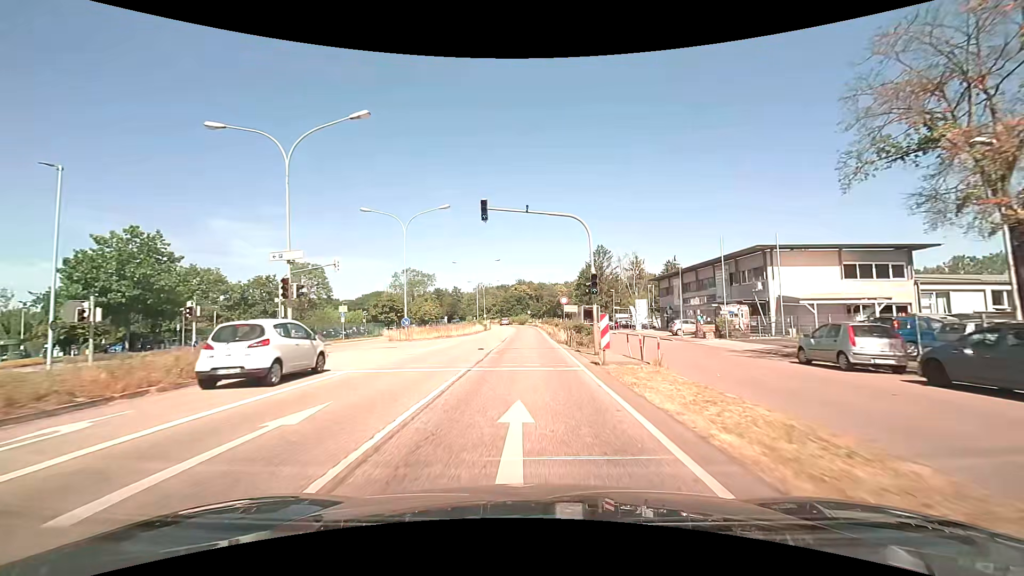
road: primary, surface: asphalt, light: Day
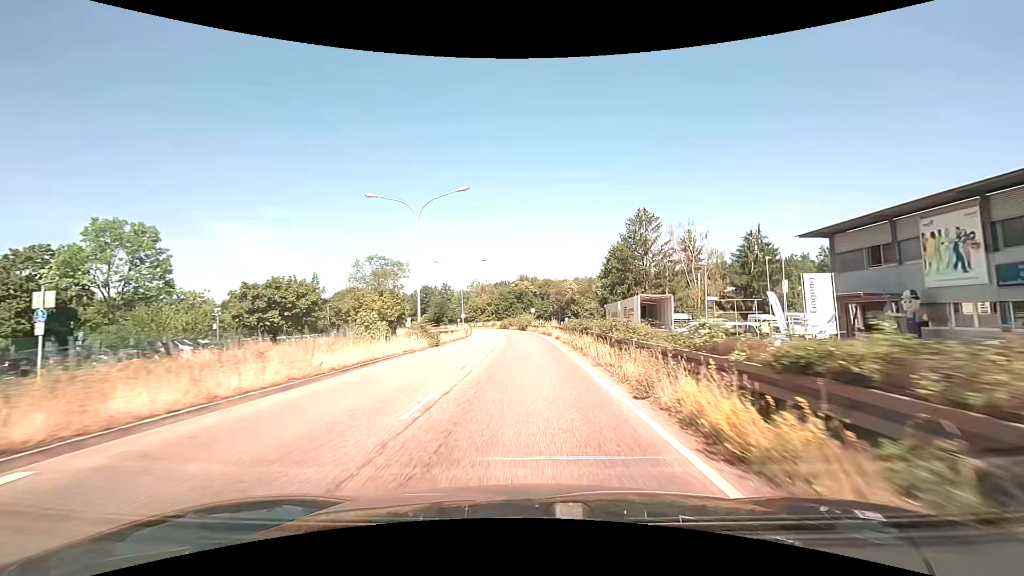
(0.0, +38.3) m; 0°
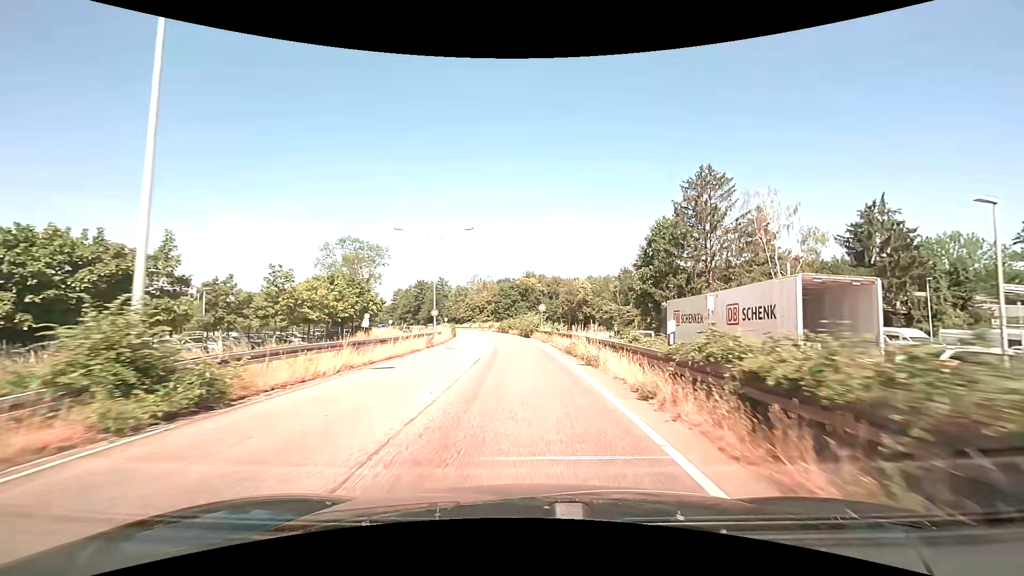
(0.0, +22.6) m; -1°
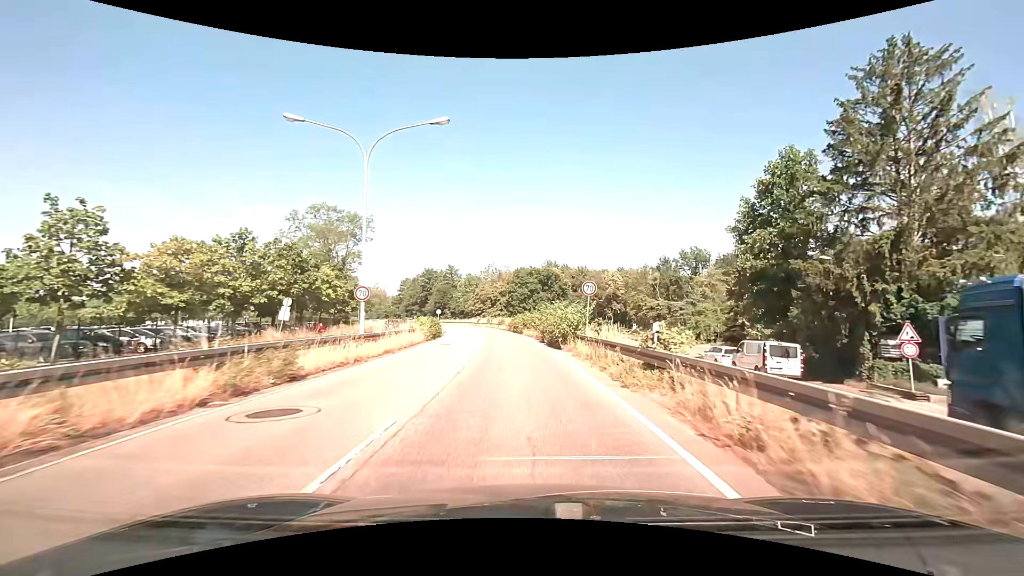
(-0.4, +22.5) m; -2°
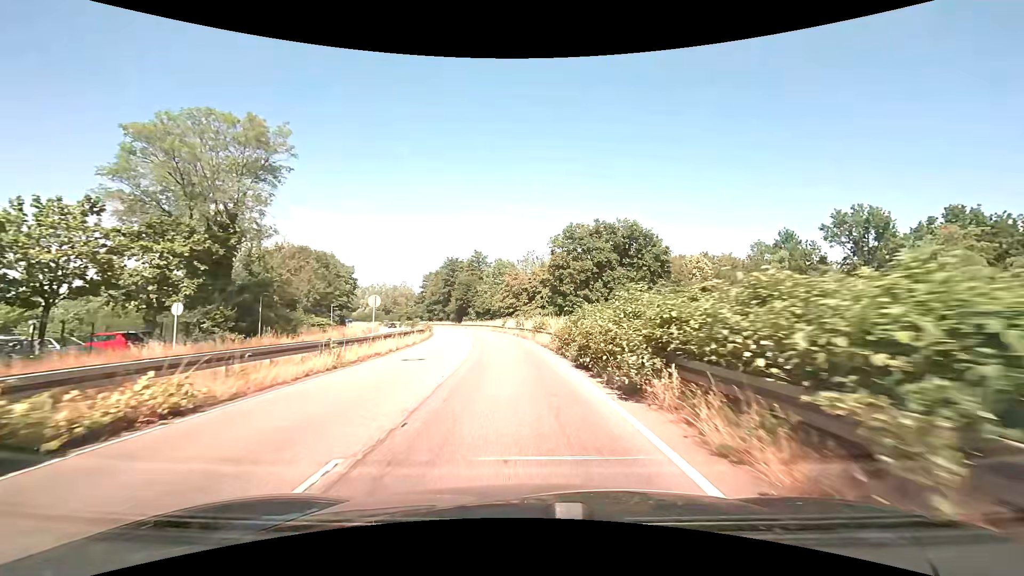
(-1.5, +38.4) m; -5°
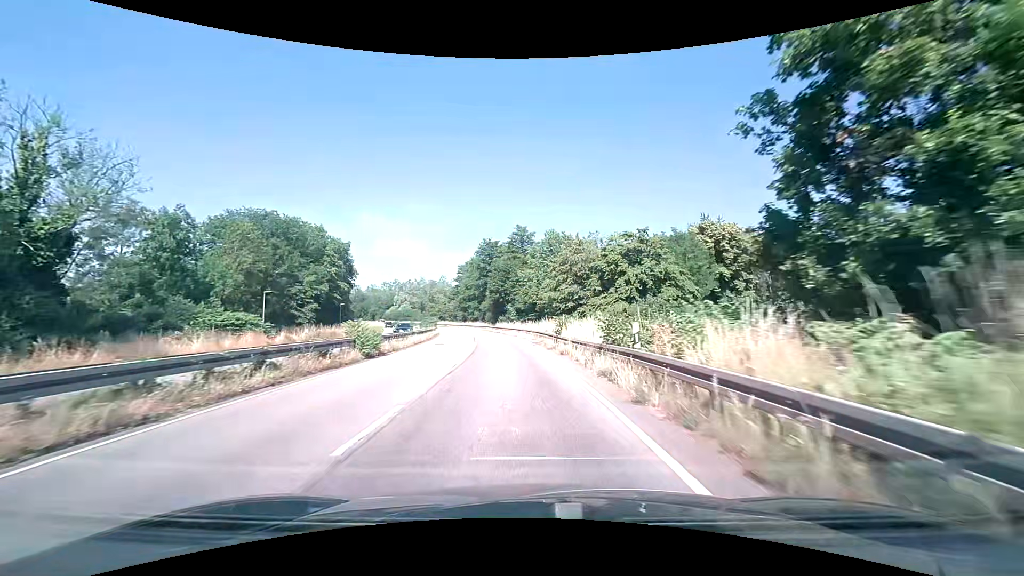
(-1.8, +33.3) m; -6°
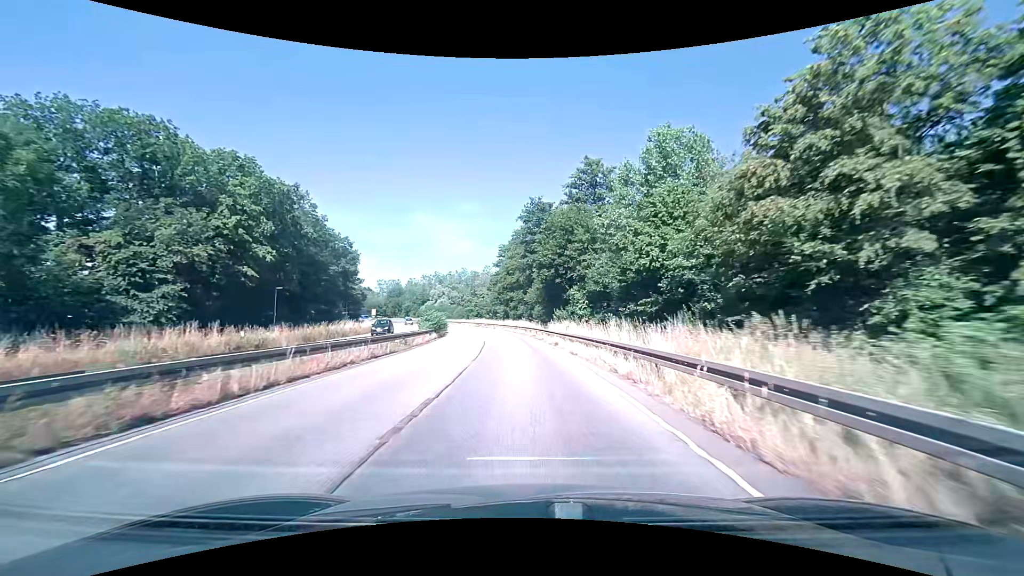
(-2.0, +35.9) m; -6°
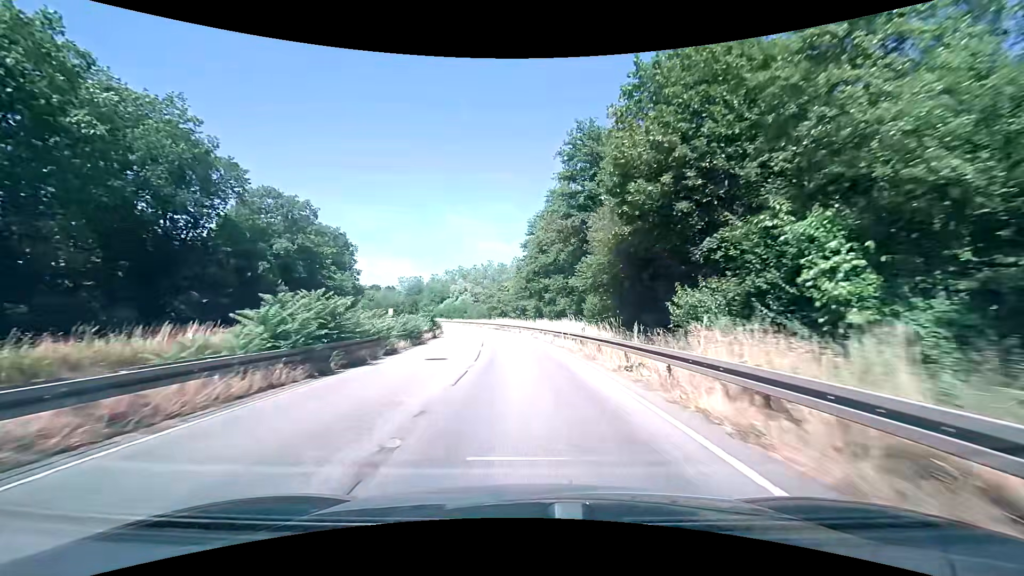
(-0.9, +28.6) m; -3°
(0, +10) (-1, +20) (-1, +30) (-2, +40) (-3, +50) (-5, +60) (-7, +70) (-9, +79) (-11, +89) (-14, +99) m
